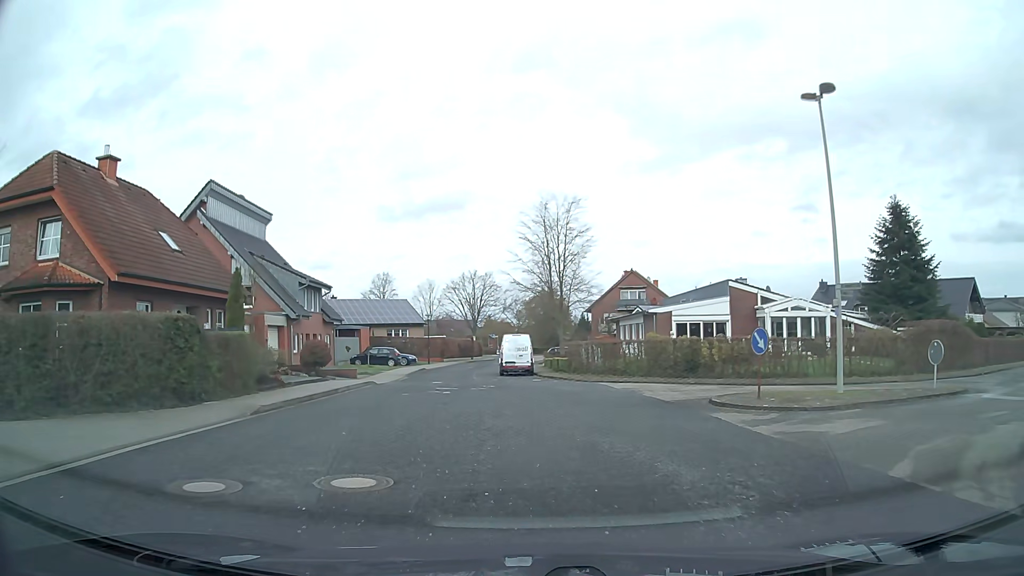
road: residential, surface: asphalt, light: Day
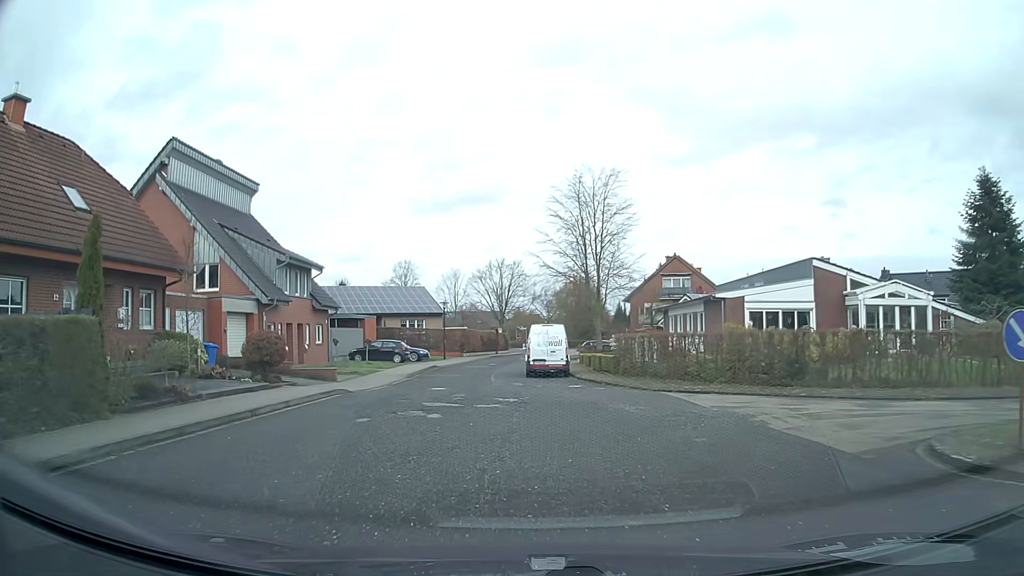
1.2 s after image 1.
(-0.1, +8.5) m; -2°
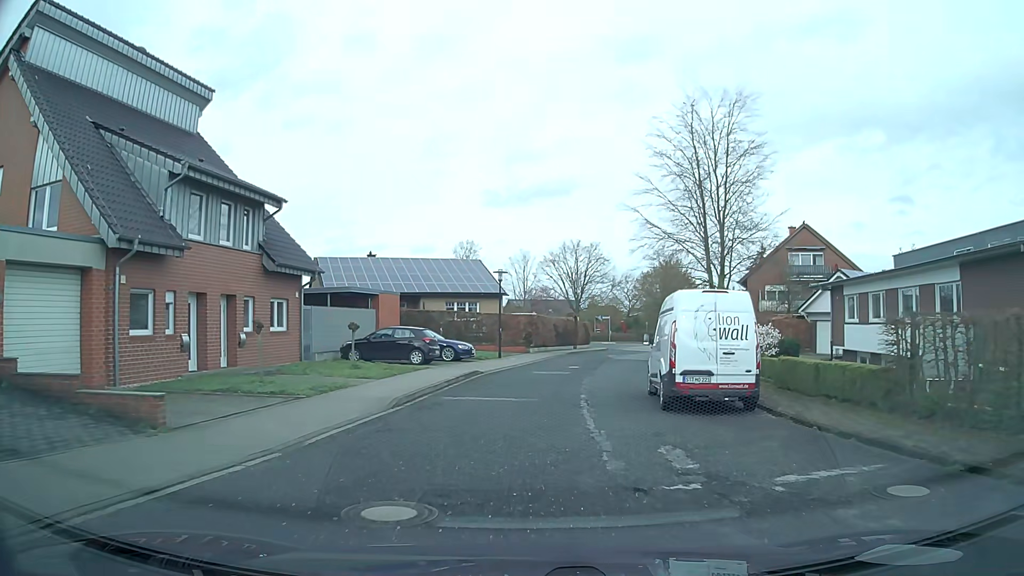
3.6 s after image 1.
(-1.2, +17.3) m; -6°
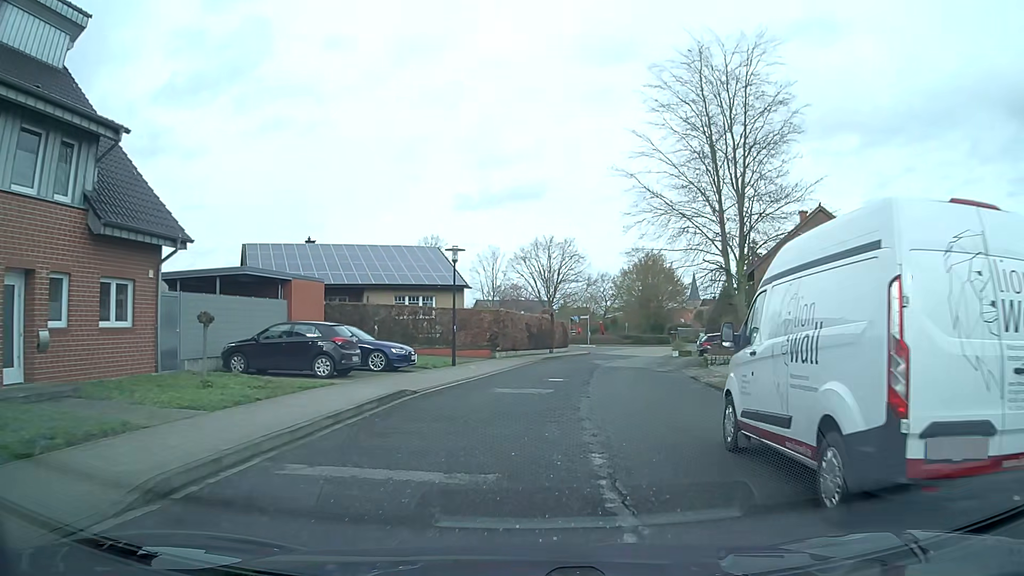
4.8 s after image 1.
(+0.1, +8.9) m; +3°
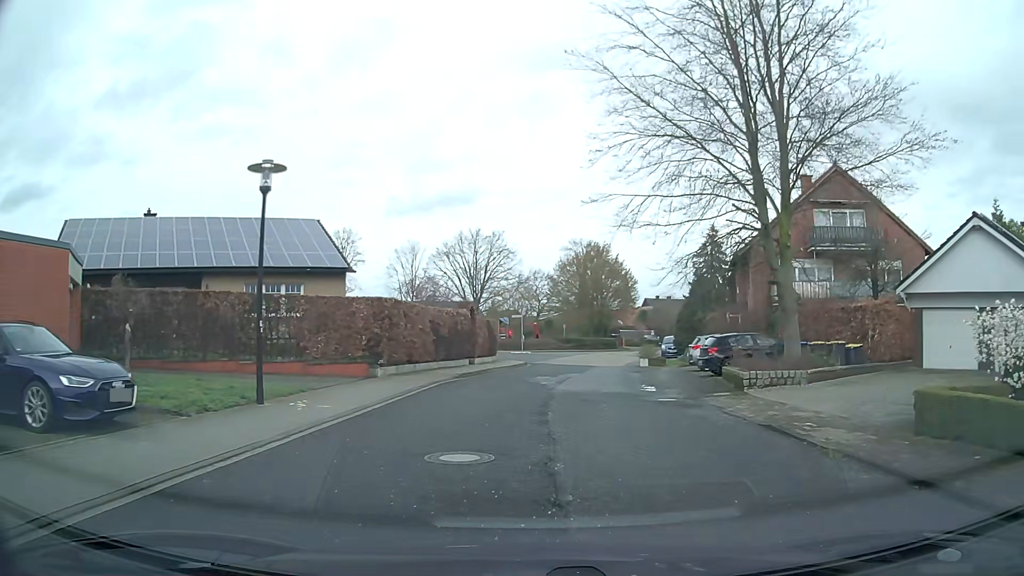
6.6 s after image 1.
(+0.4, +13.2) m; +5°
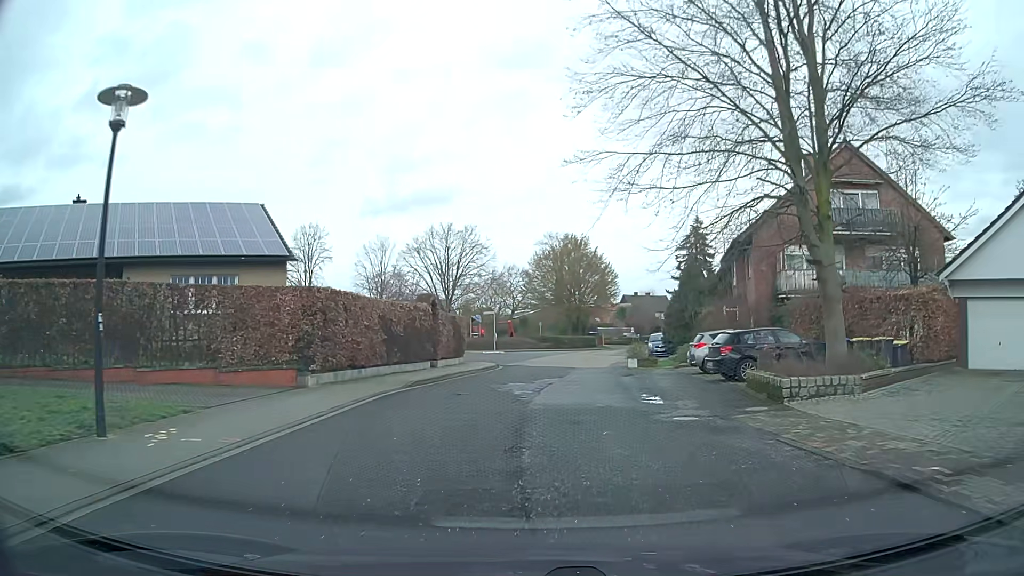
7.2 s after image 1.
(+0.1, +4.4) m; +2°
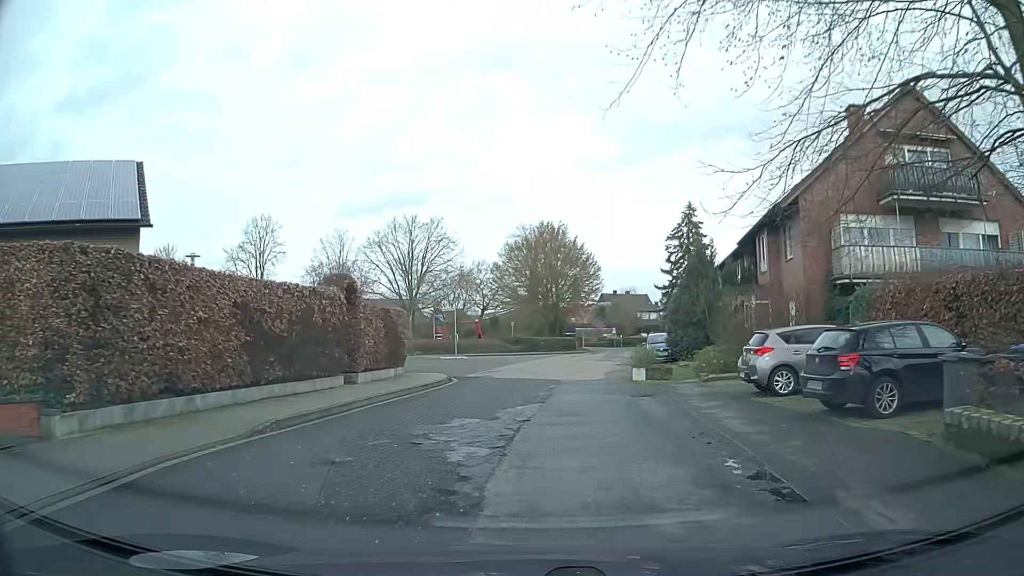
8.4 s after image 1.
(+0.2, +8.7) m; +3°
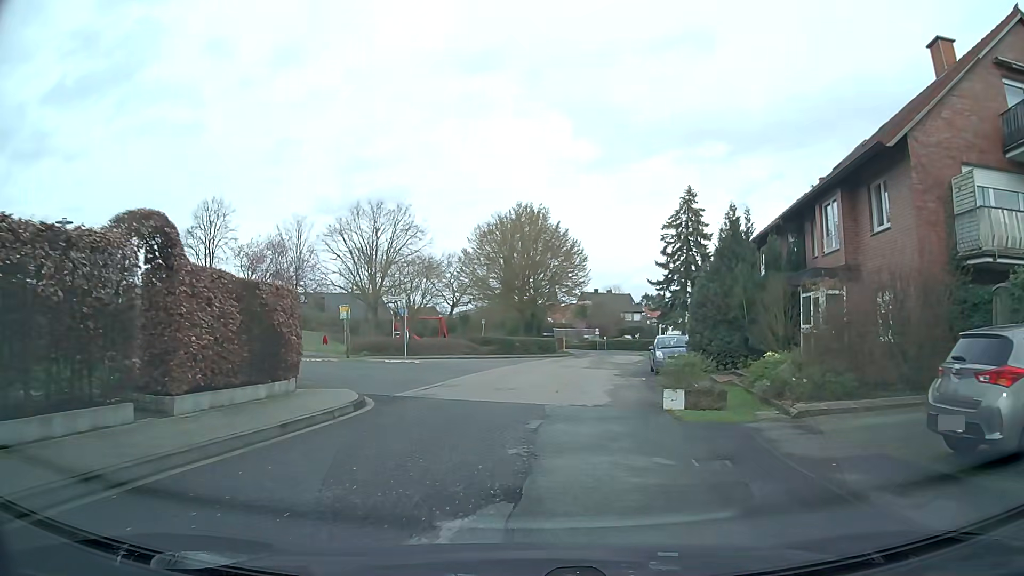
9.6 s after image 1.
(+0.1, +8.8) m; +2°
(0, +10) (+1, +20) (+3, +30) (+5, +40) (+7, +49) (+8, +59) (+8, +69) (+5, +79) (+1, +88) (-2, +98) m
